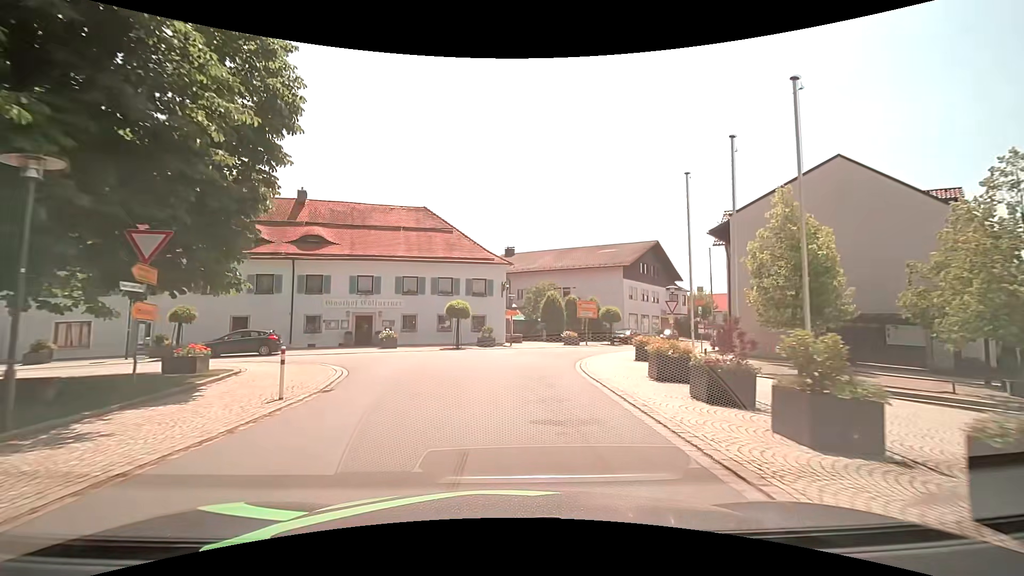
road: tertiary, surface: asphalt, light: Day
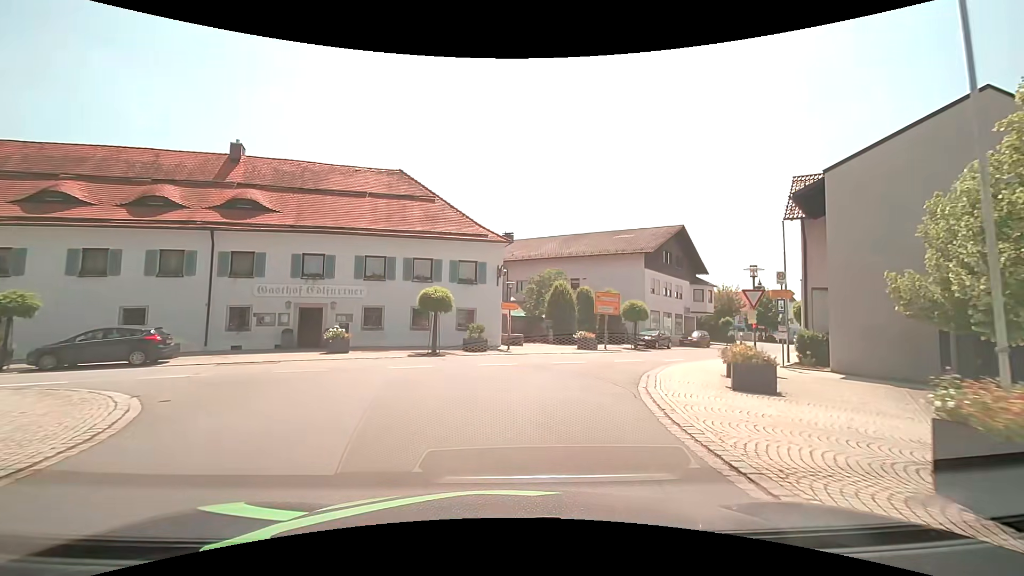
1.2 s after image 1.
(0.0, +9.0) m; +1°
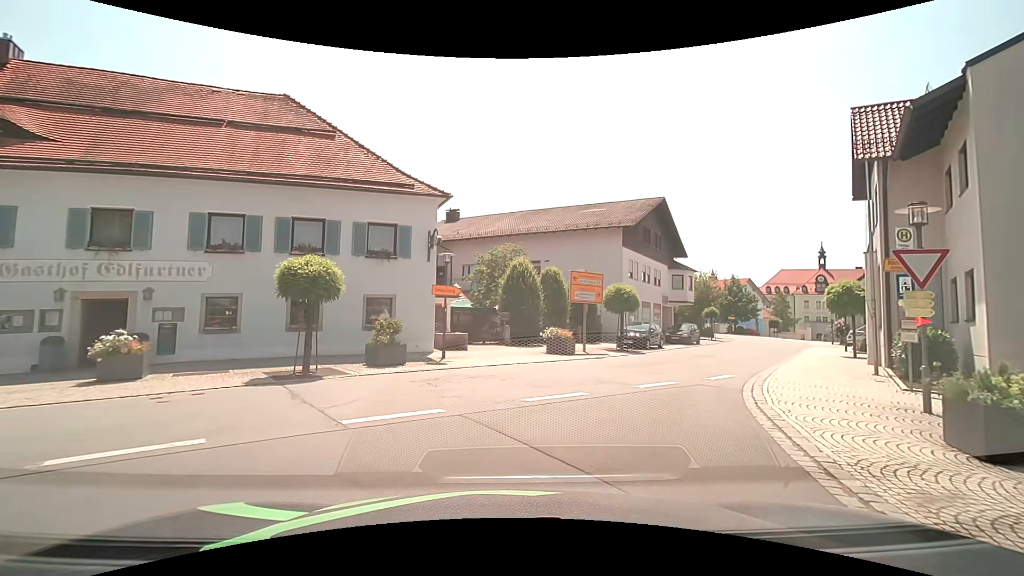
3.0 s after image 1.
(+0.4, +9.3) m; +6°
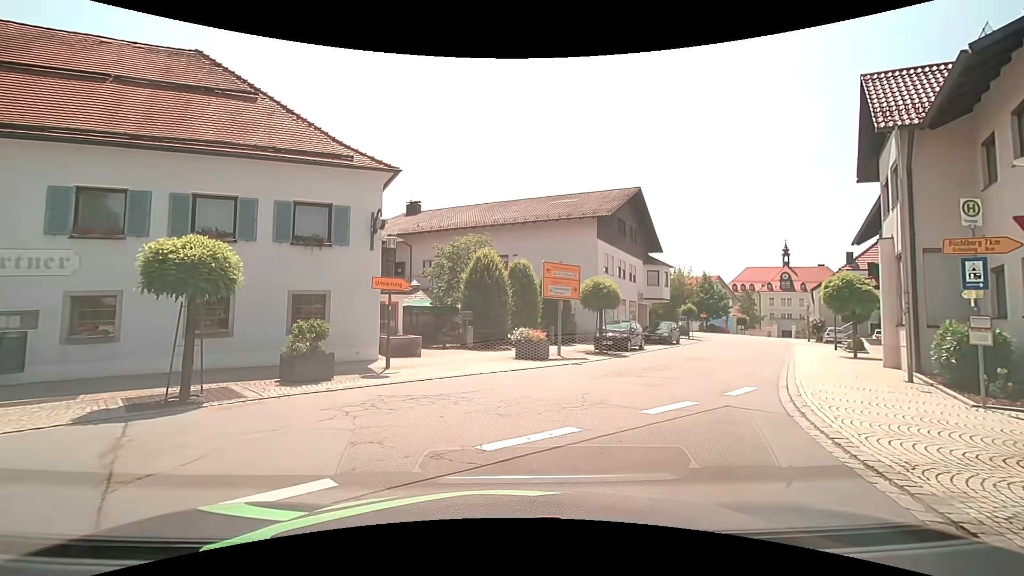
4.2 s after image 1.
(+0.1, +3.0) m; +3°
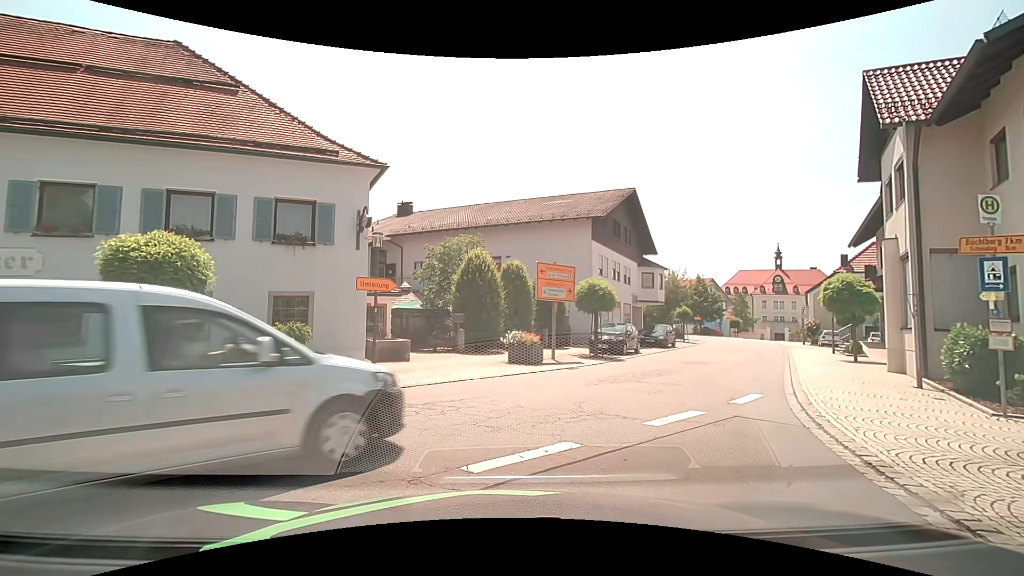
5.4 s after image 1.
(0.0, +0.6) m; 0°
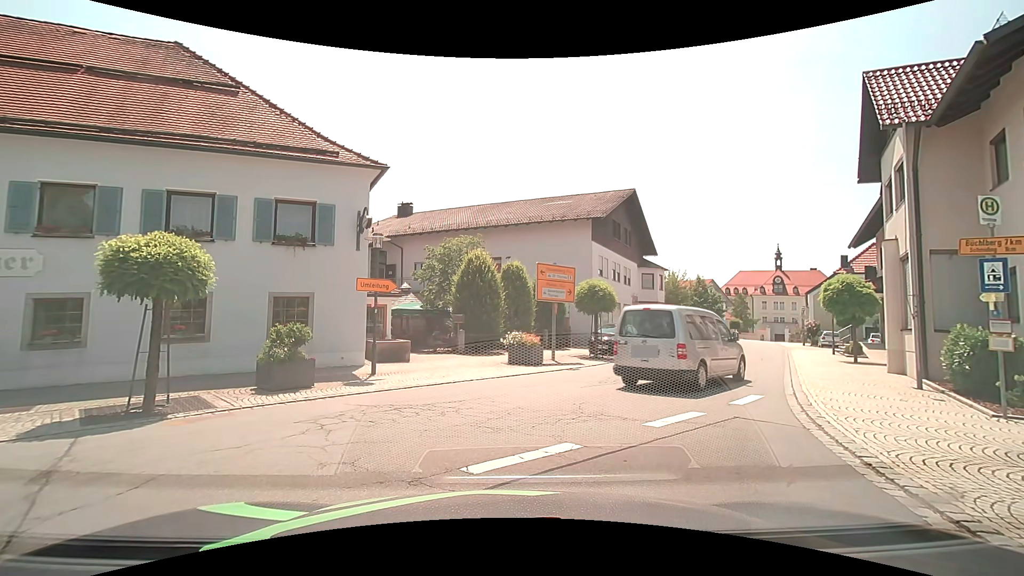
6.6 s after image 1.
(0.0, 0.0) m; 0°
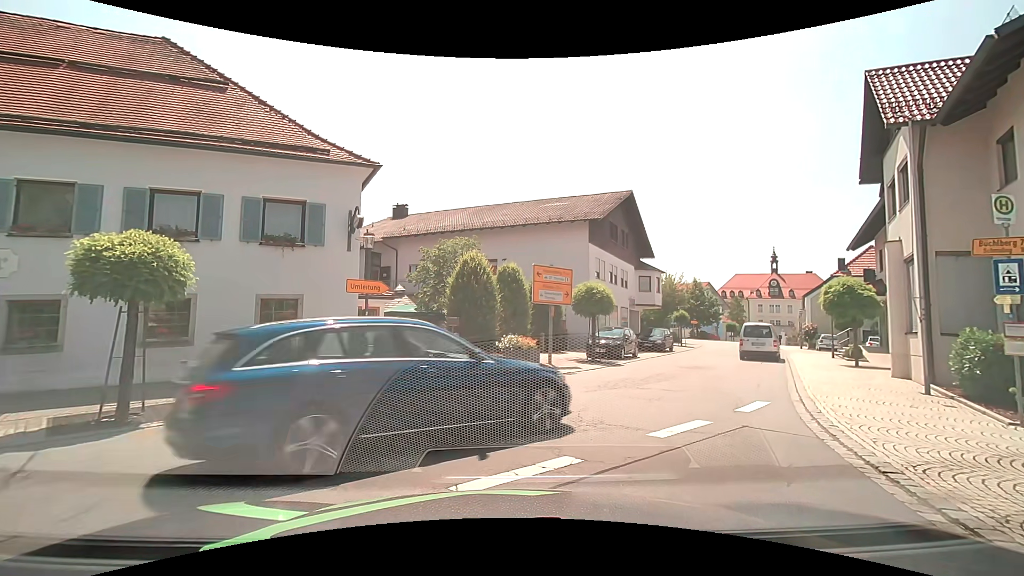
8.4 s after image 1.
(0.0, +0.5) m; 0°
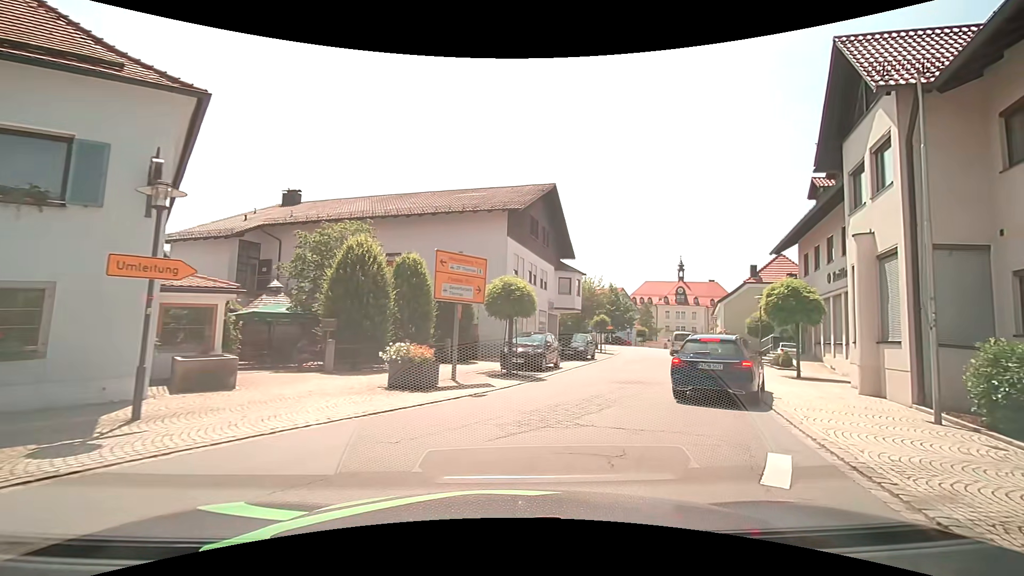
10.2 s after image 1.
(+0.4, +4.6) m; +10°
(+2, +10) (+6, +19) (+9, +29) (+12, +38) (+15, +48) (+15, +57) (+11, +67) (+5, +74) (-2, +81) (-10, +88) m
